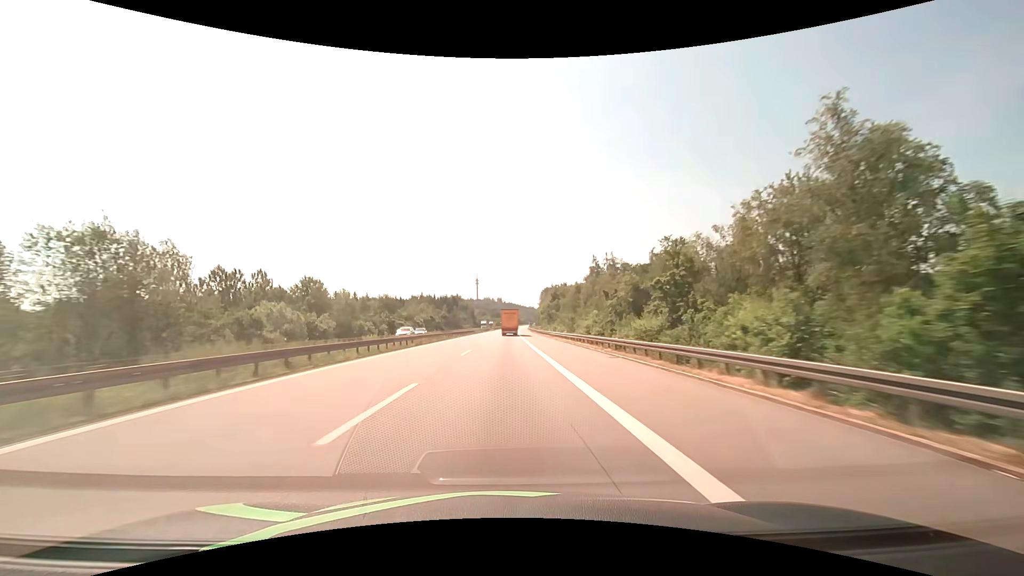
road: motorway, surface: asphalt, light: Day
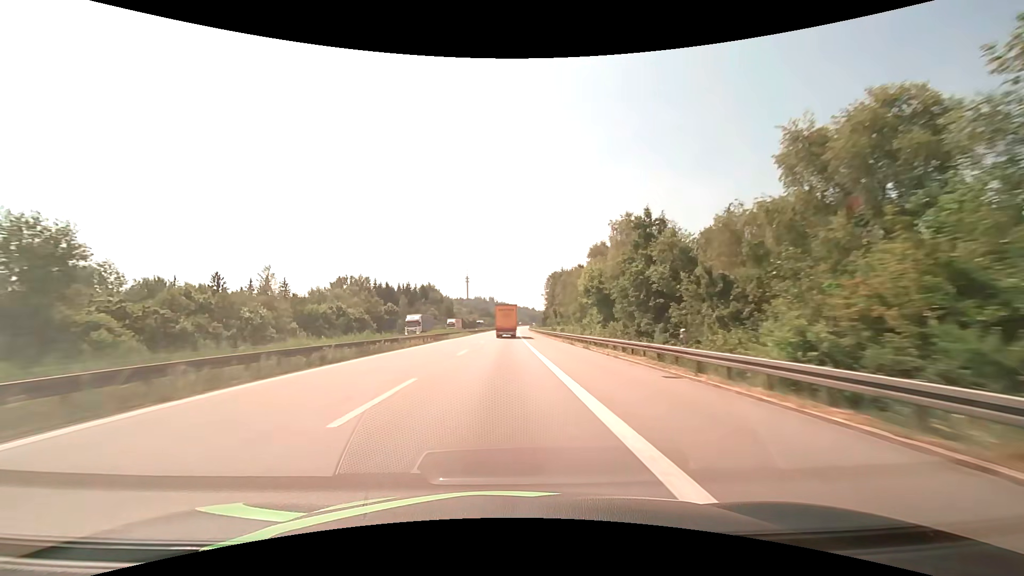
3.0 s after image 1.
(+0.6, +88.7) m; +1°
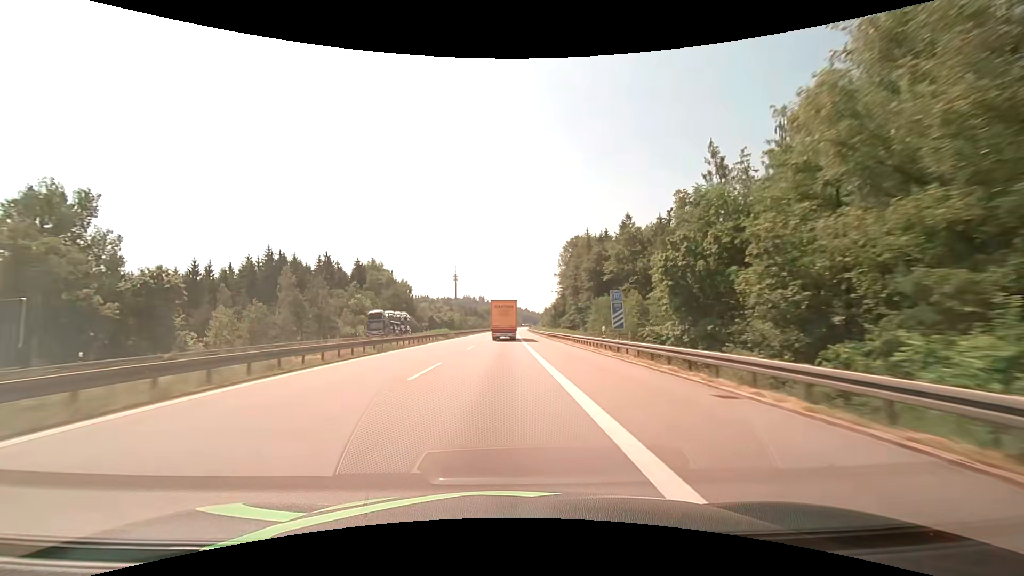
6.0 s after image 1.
(+0.6, +83.6) m; +1°
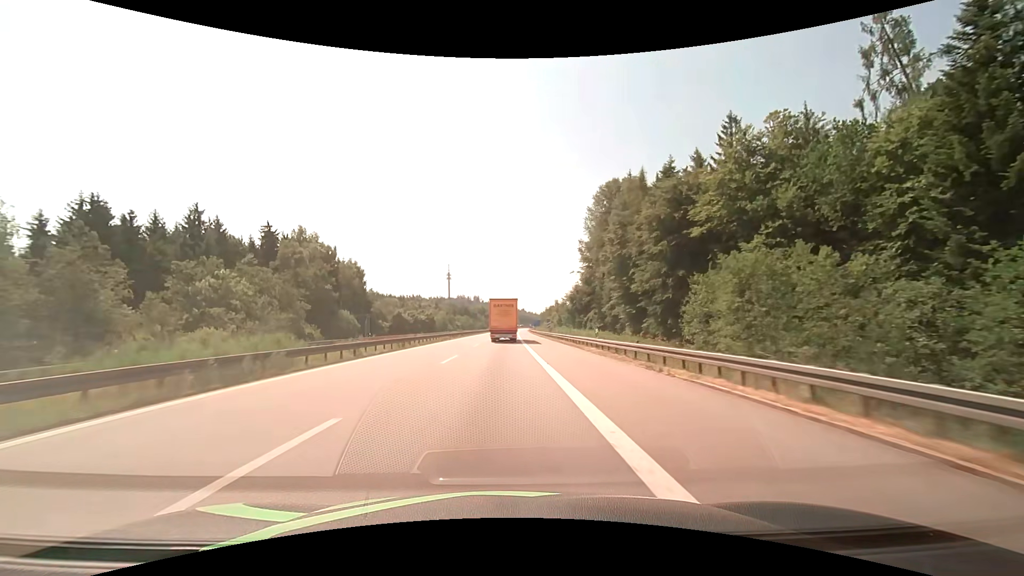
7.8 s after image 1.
(+0.2, +47.6) m; 0°
(0, +10) (0, +20) (0, +30) (0, +40) (0, +50) (0, +60) (0, +70) (0, +80) (+1, +90) (+1, +100) m
